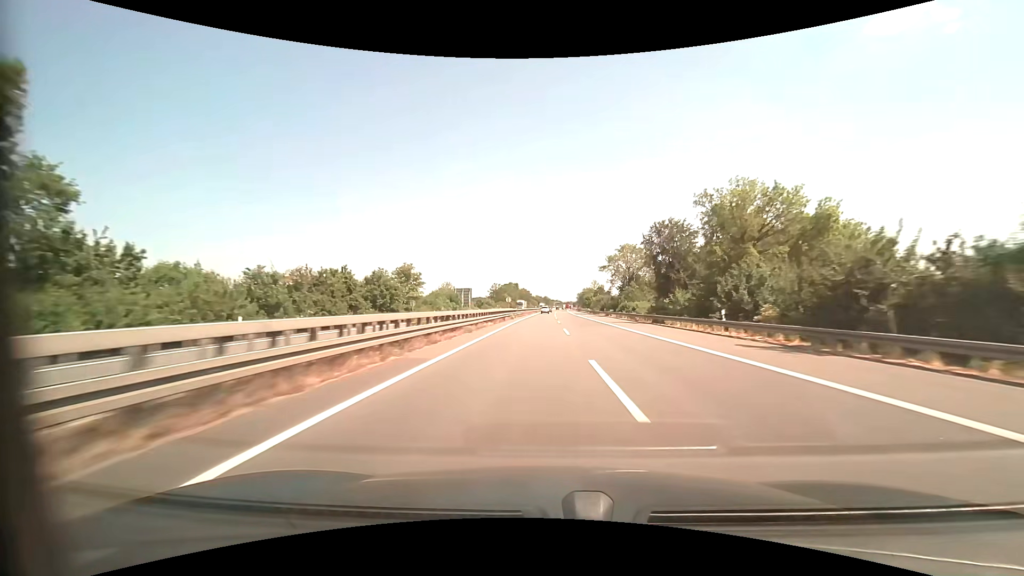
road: motorway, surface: asphalt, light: Day
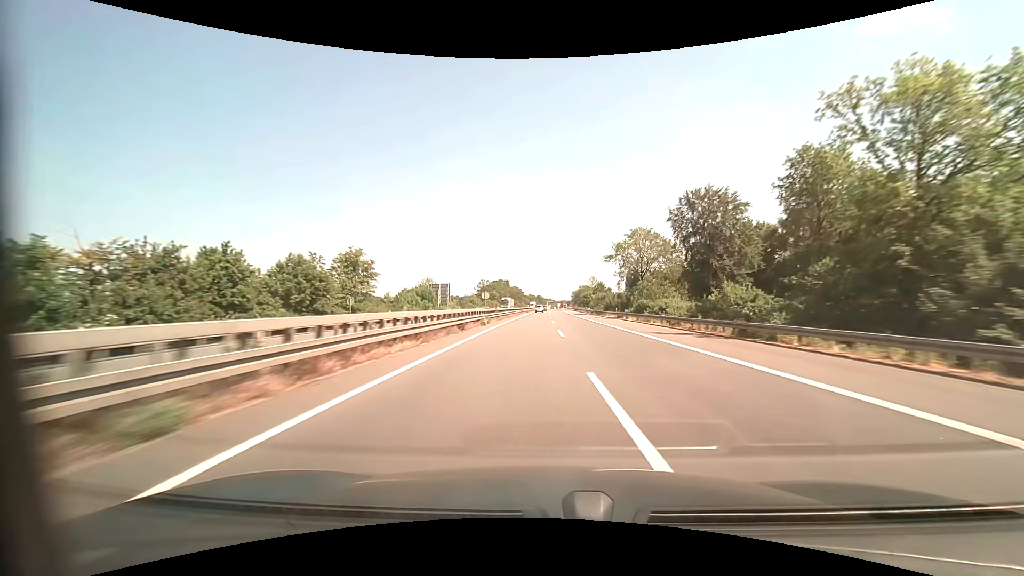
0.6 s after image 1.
(+0.1, +20.5) m; +1°
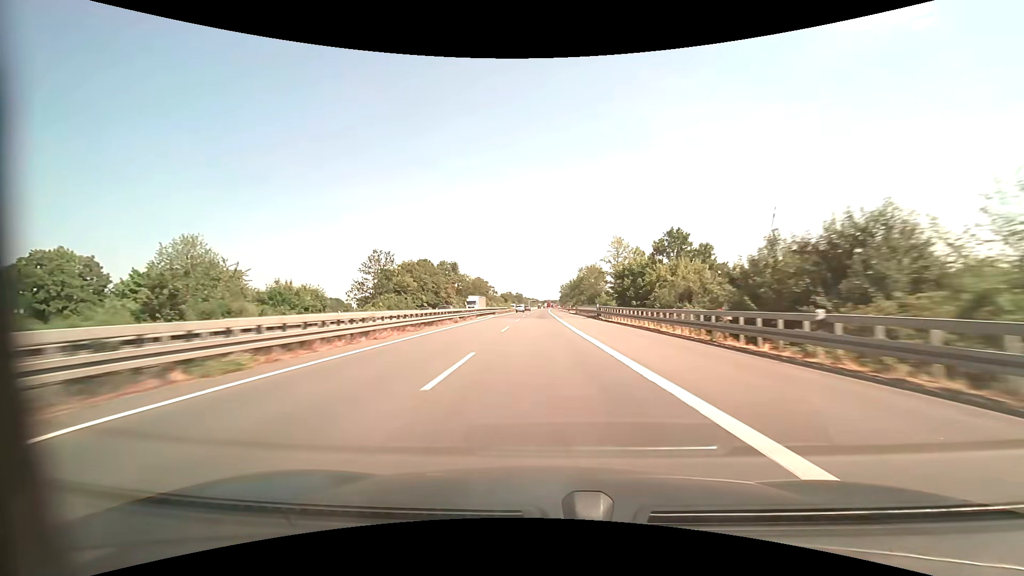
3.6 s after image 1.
(+2.8, +103.0) m; +2°
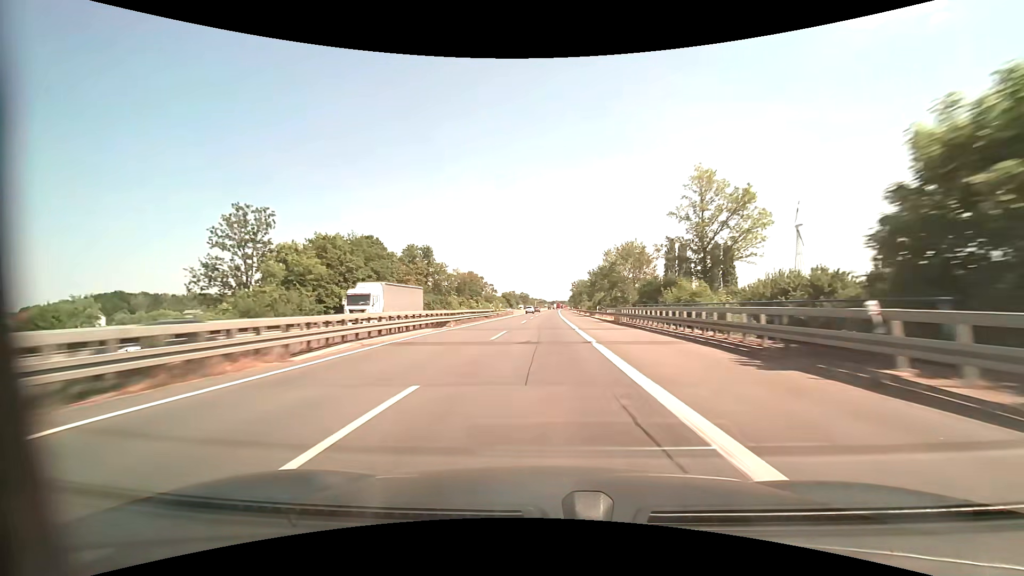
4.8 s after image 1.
(-0.3, +41.4) m; -1°
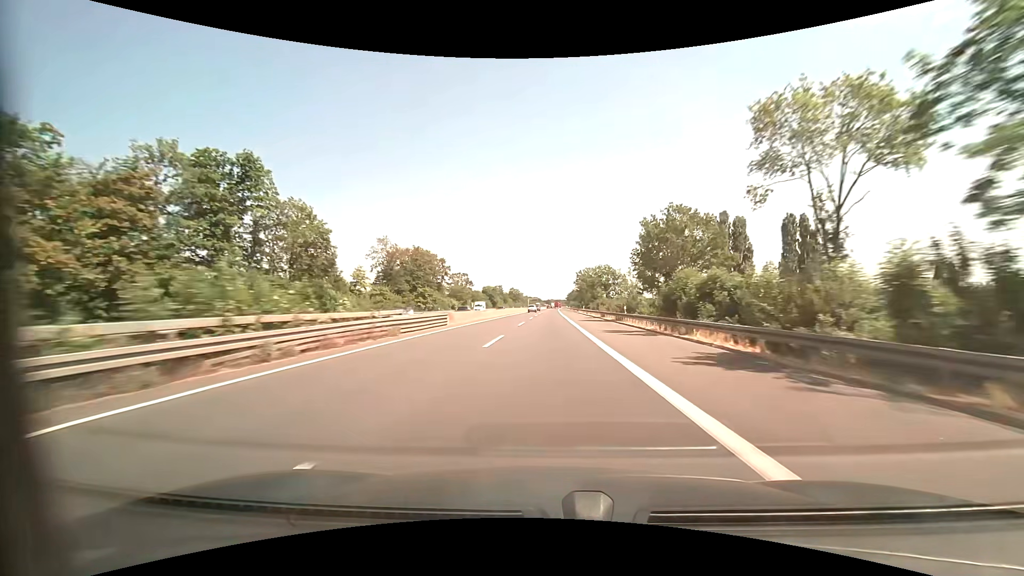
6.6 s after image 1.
(+0.1, +62.2) m; 0°
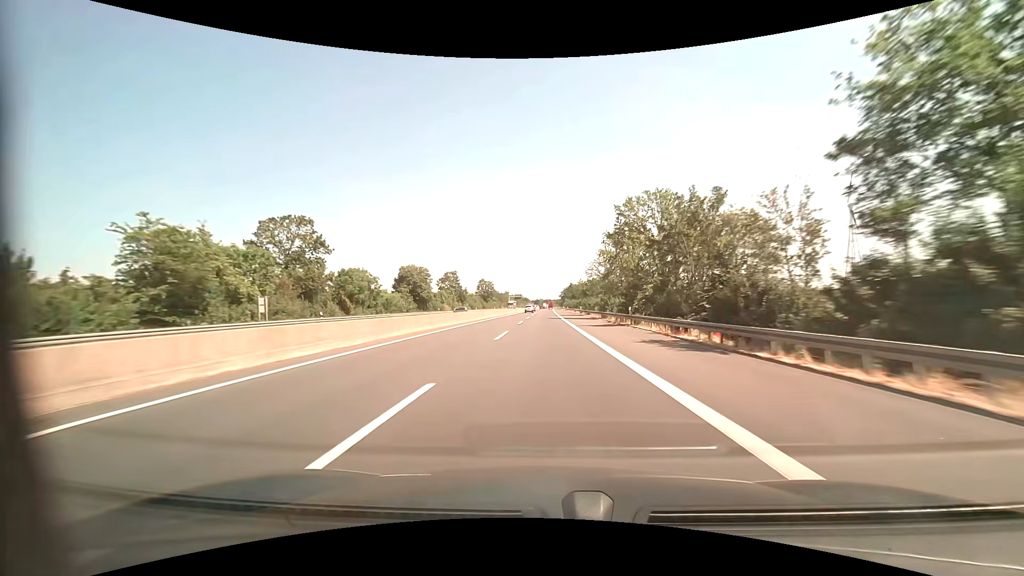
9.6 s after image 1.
(+1.3, +103.9) m; +1°
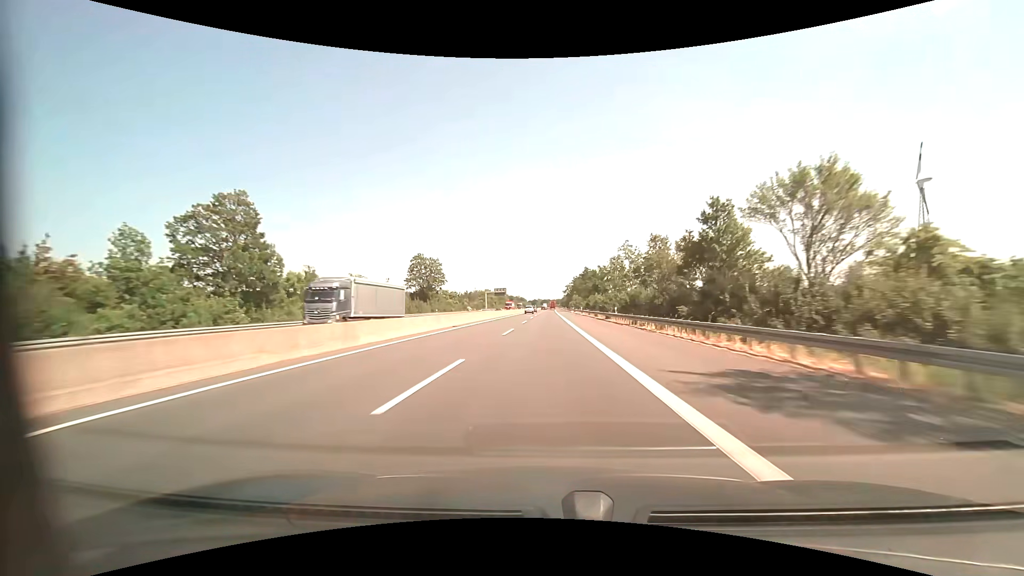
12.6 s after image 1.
(+0.4, +104.0) m; 0°
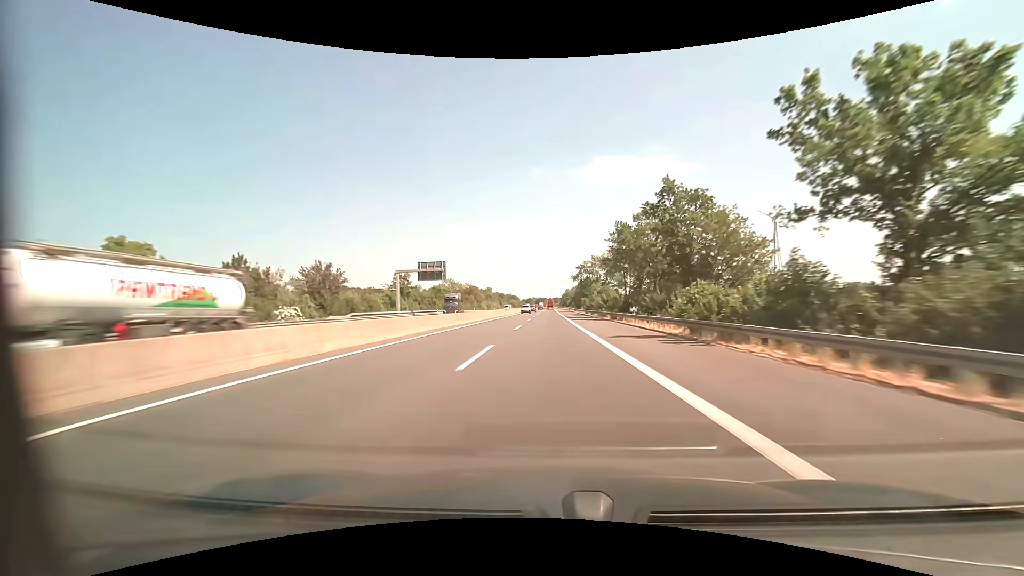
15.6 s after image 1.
(+0.1, +103.8) m; 0°
(0, +10) (0, +20) (0, +30) (0, +40) (0, +50) (0, +60) (0, +70) (0, +80) (0, +90) (0, +100) m
